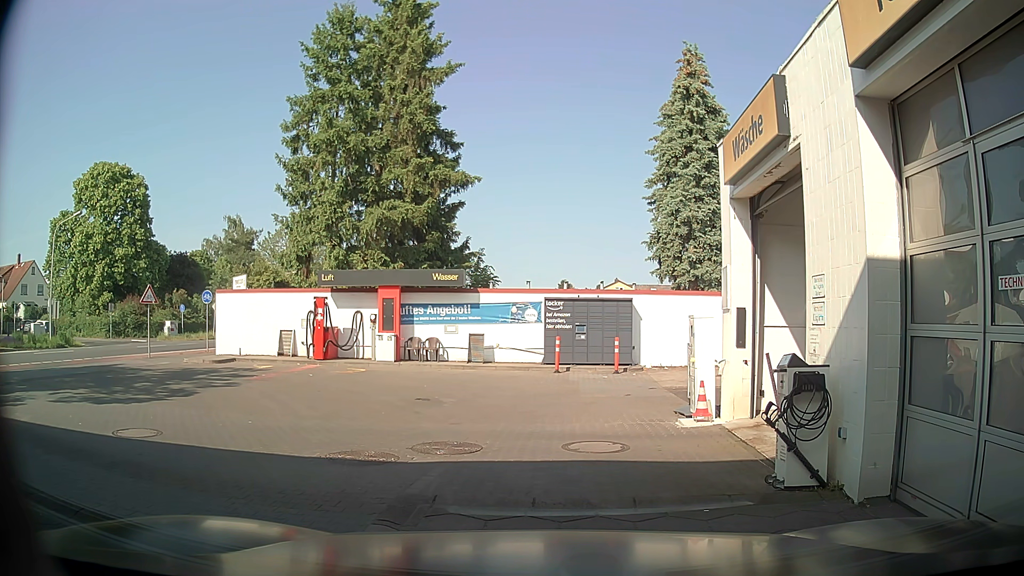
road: service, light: Day
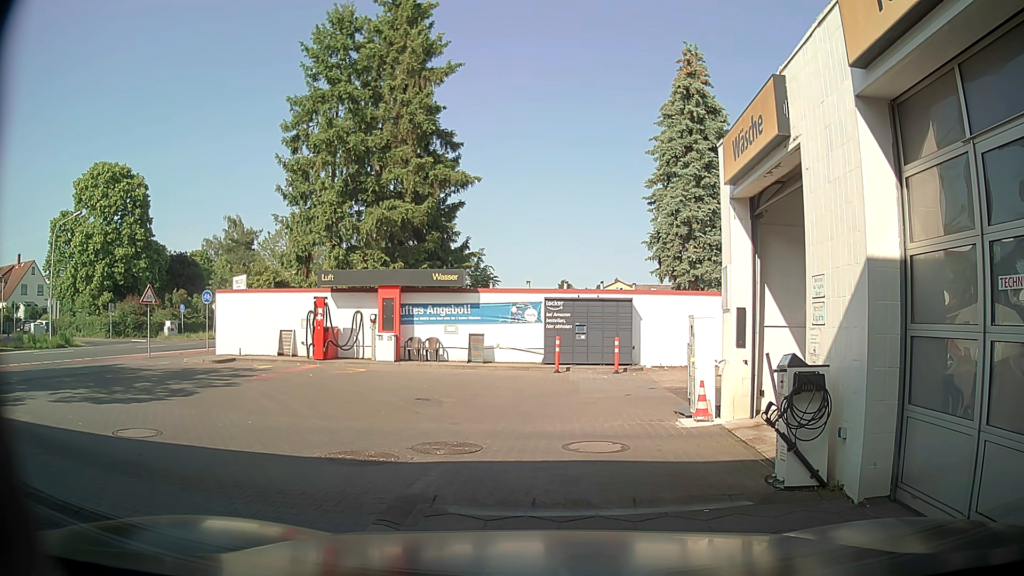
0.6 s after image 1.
(0.0, 0.0) m; 0°
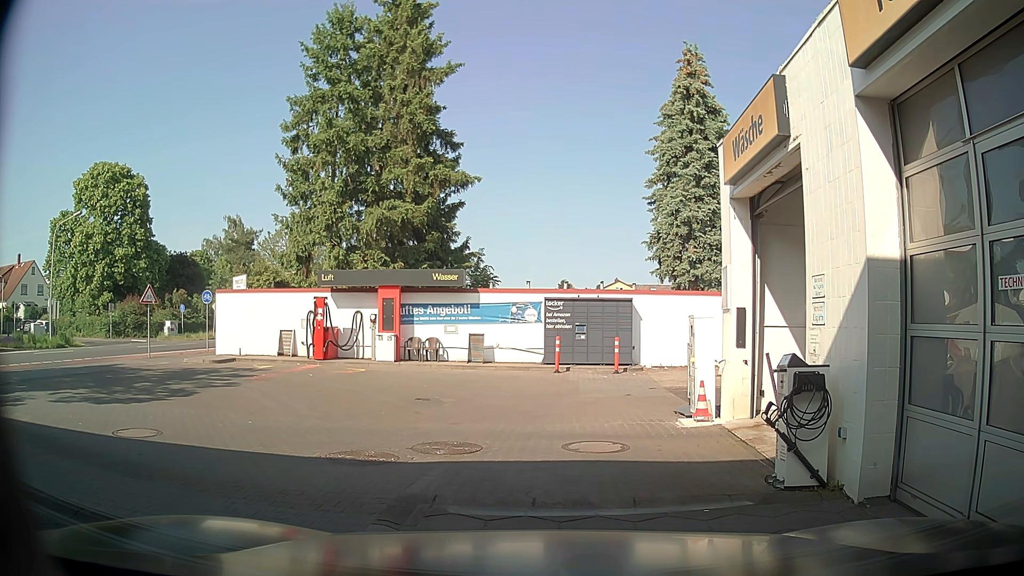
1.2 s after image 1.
(0.0, 0.0) m; 0°
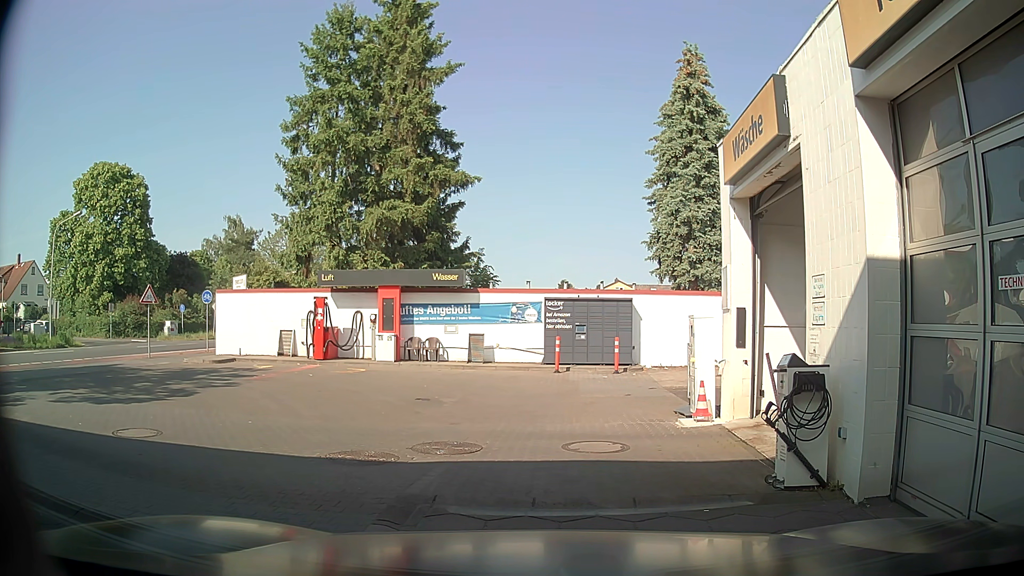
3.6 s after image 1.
(0.0, 0.0) m; 0°
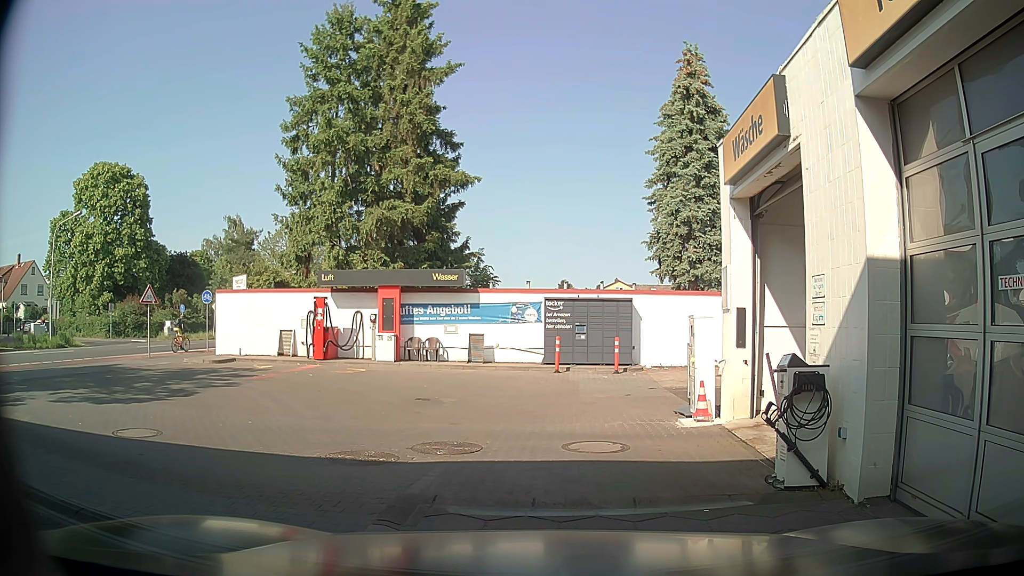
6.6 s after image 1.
(0.0, 0.0) m; 0°
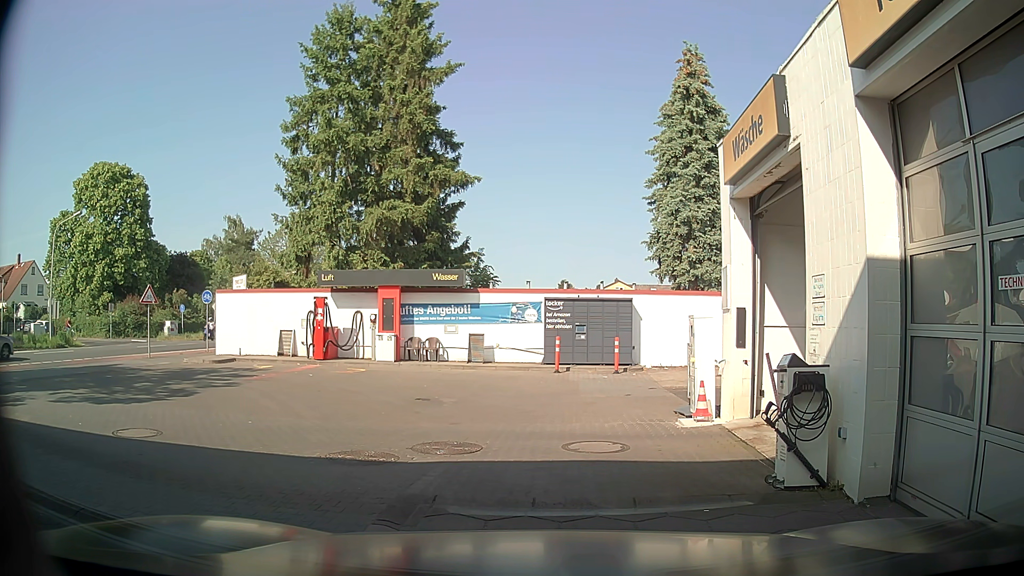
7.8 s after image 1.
(0.0, 0.0) m; 0°
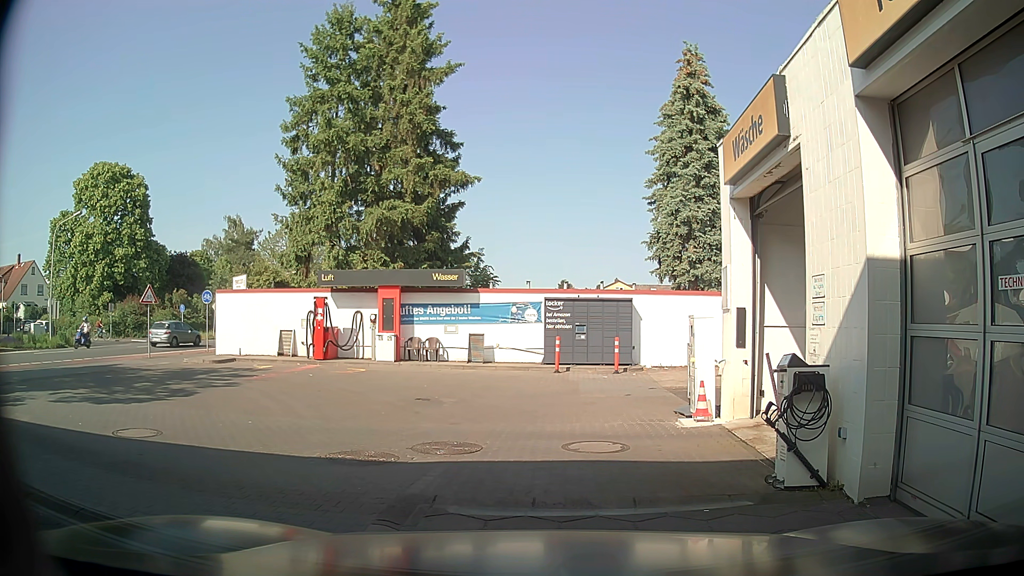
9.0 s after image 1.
(0.0, 0.0) m; 0°
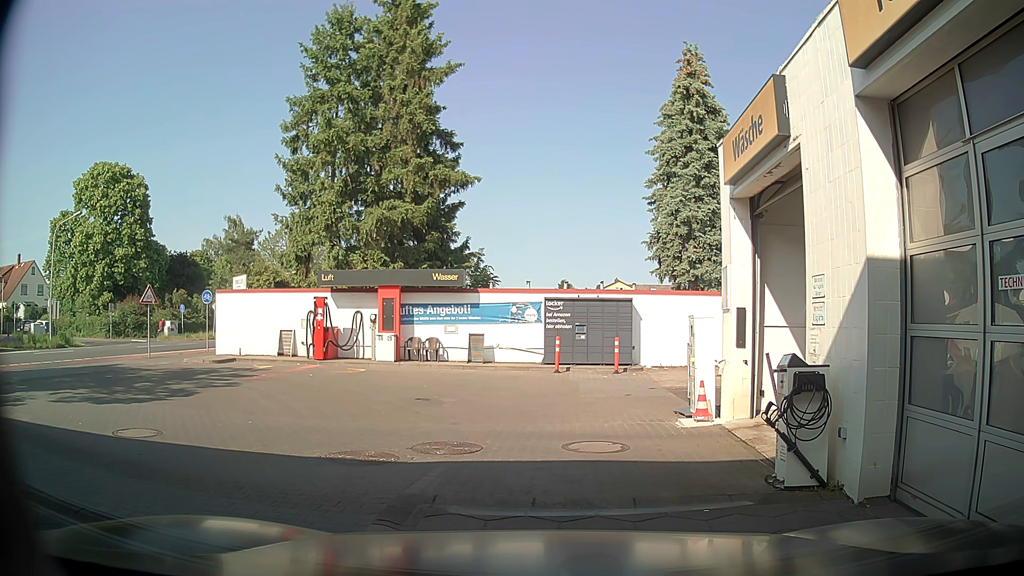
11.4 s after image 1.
(0.0, 0.0) m; 0°
